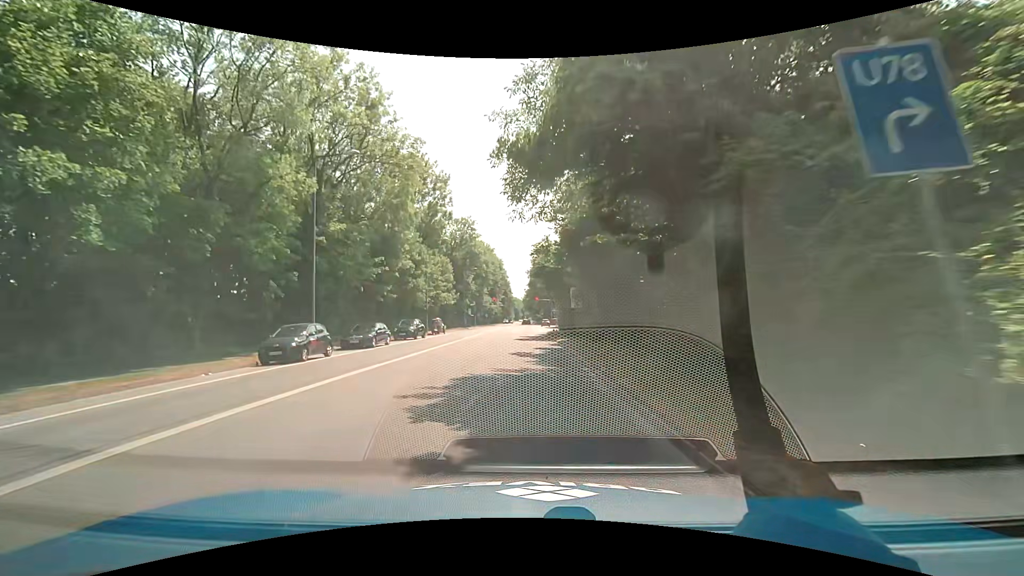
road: secondary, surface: asphalt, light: Day
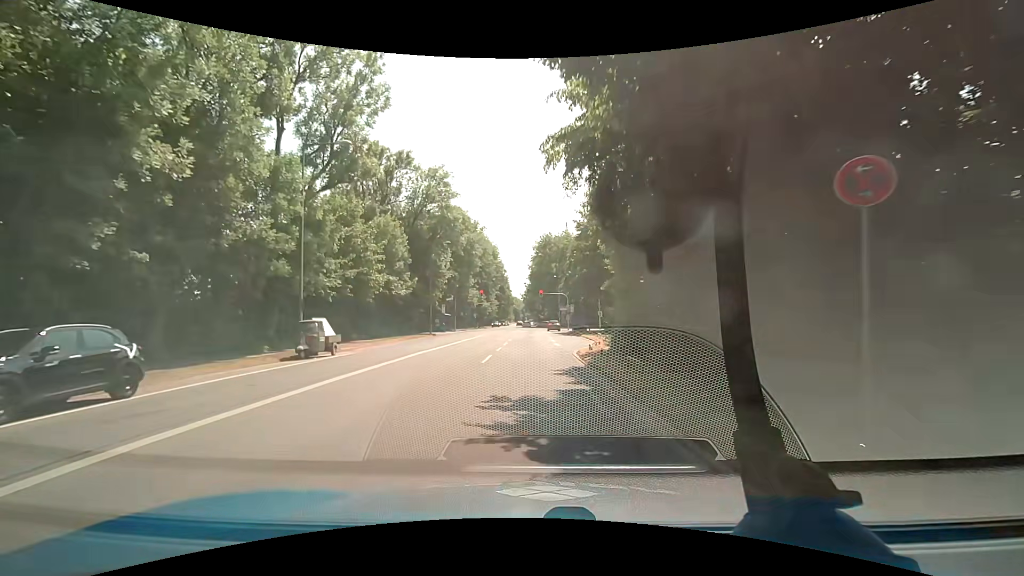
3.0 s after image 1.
(+0.3, +30.6) m; +1°
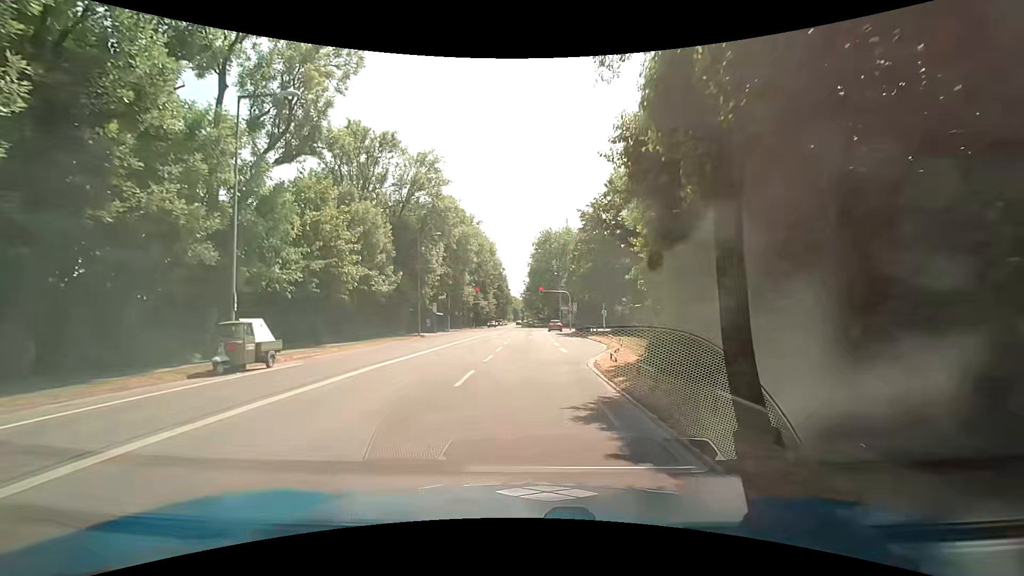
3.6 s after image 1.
(0.0, +5.6) m; 0°
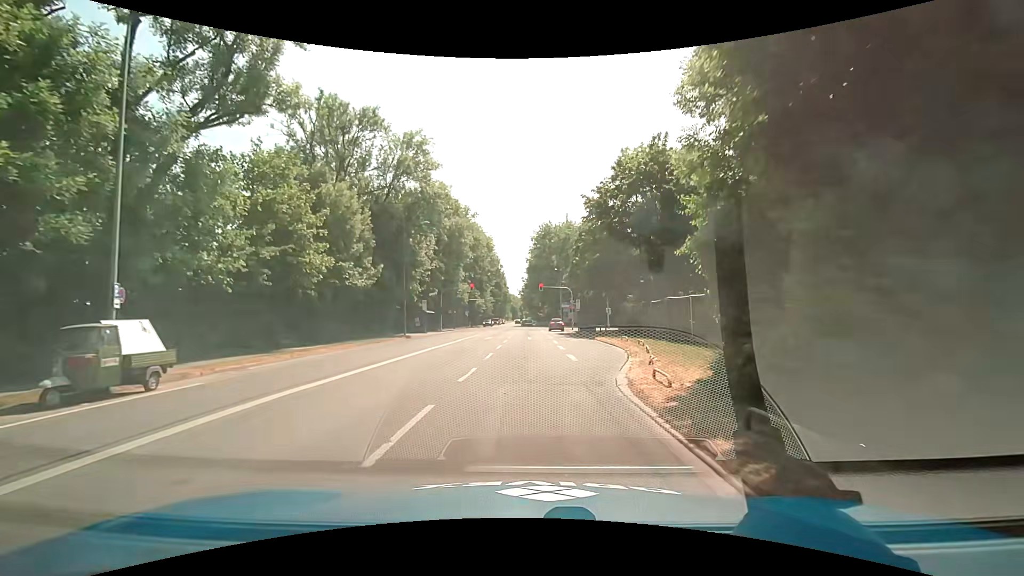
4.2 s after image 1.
(+0.1, +5.4) m; +1°
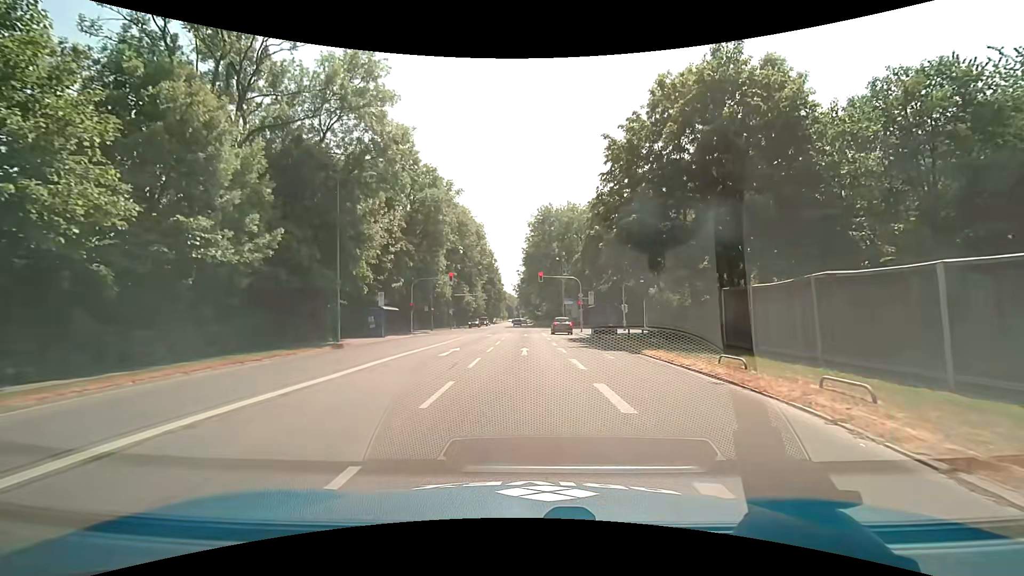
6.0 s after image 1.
(-0.2, +15.1) m; -1°
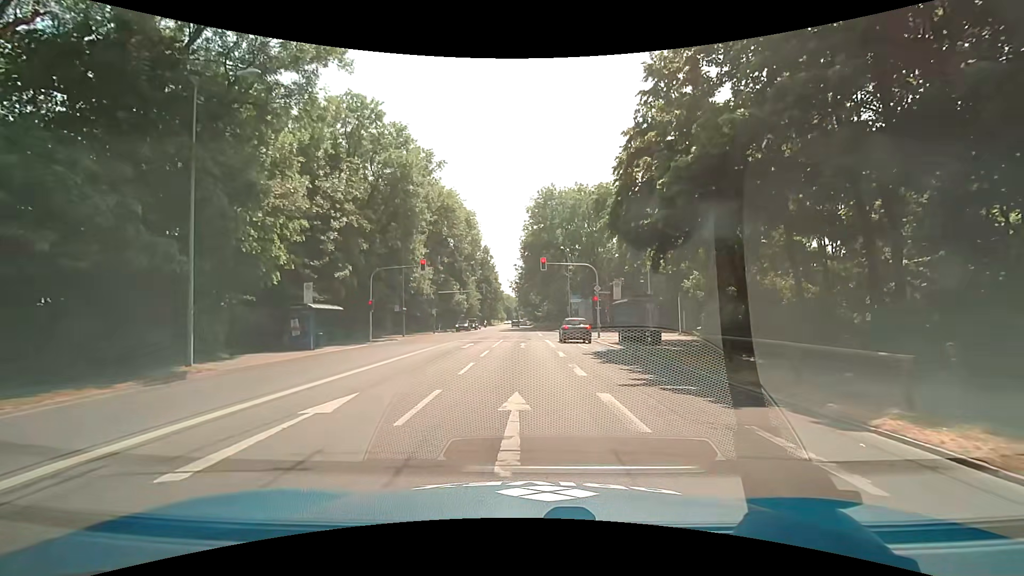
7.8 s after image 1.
(0.0, +13.2) m; 0°
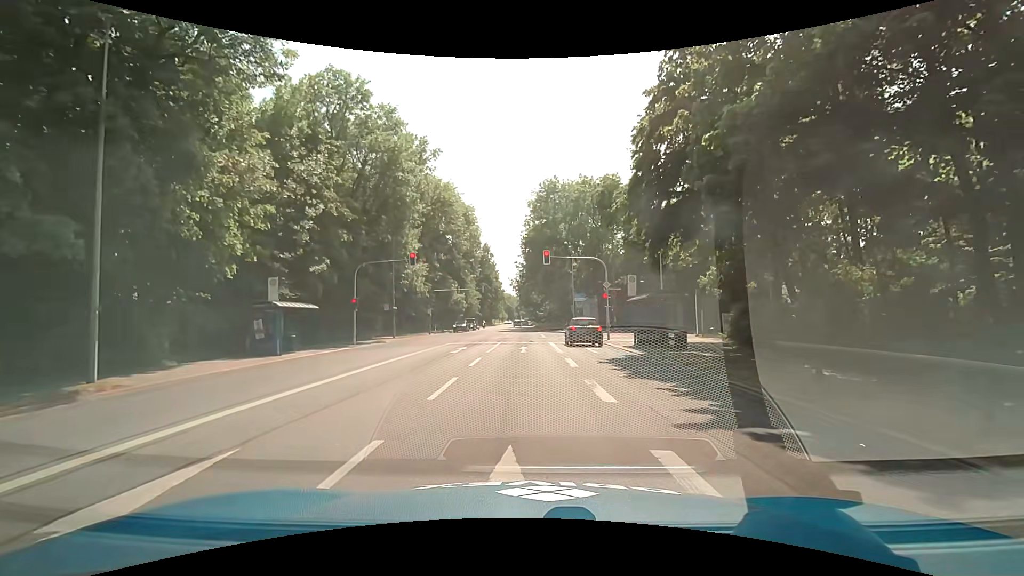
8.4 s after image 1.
(0.0, +3.9) m; 0°
(0, +10) (0, +20) (0, +30) (0, +40) (0, +50) (0, +60) (0, +70) (0, +80) (-1, +90) (-1, +100) m
